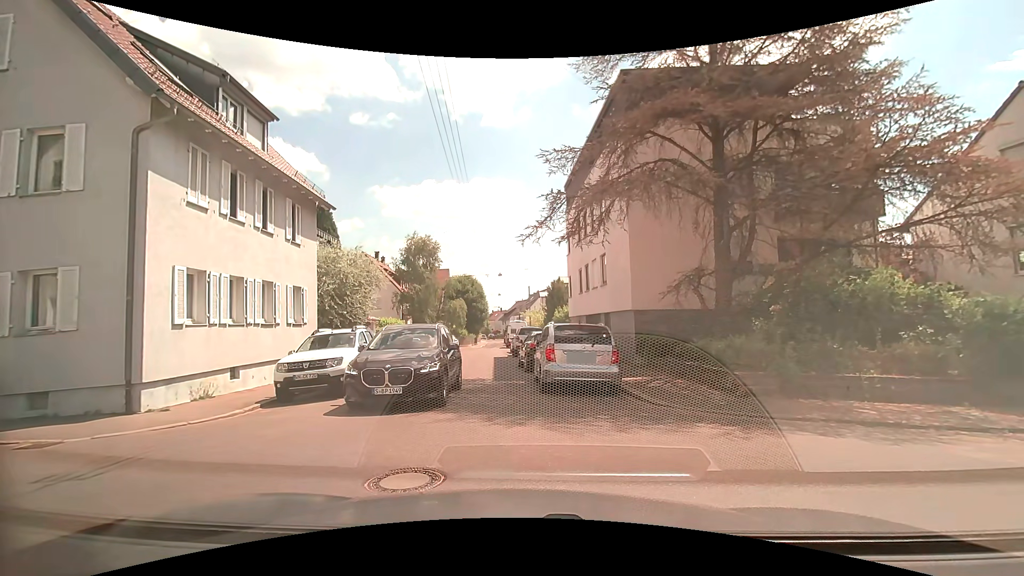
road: residential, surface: asphalt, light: Day
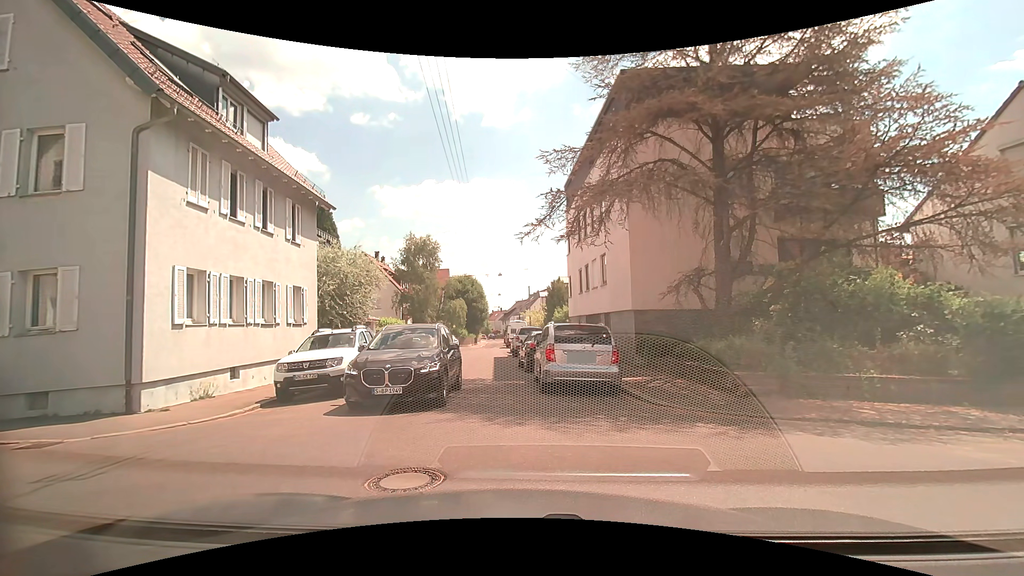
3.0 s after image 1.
(0.0, 0.0) m; 0°
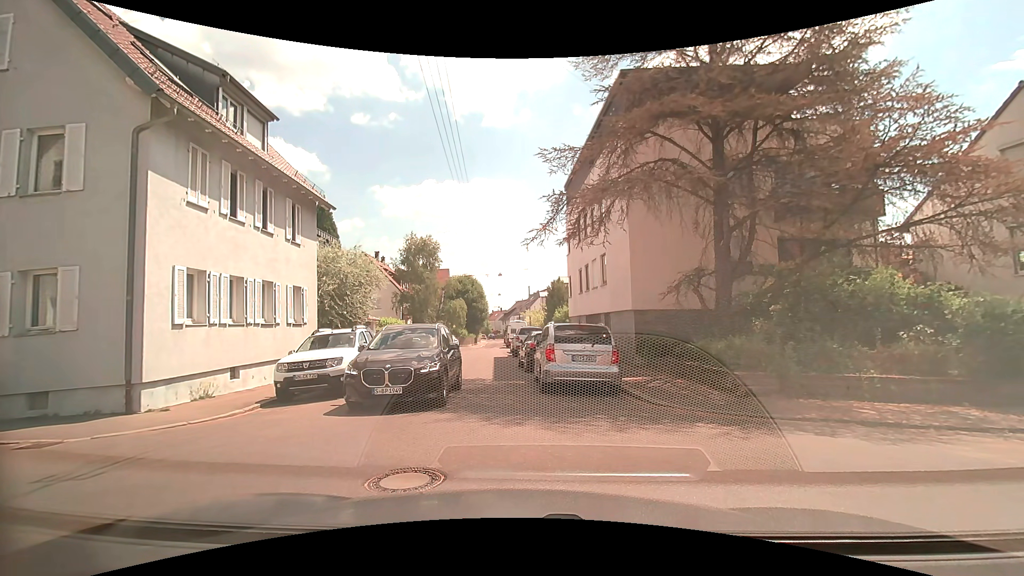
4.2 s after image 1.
(0.0, 0.0) m; 0°
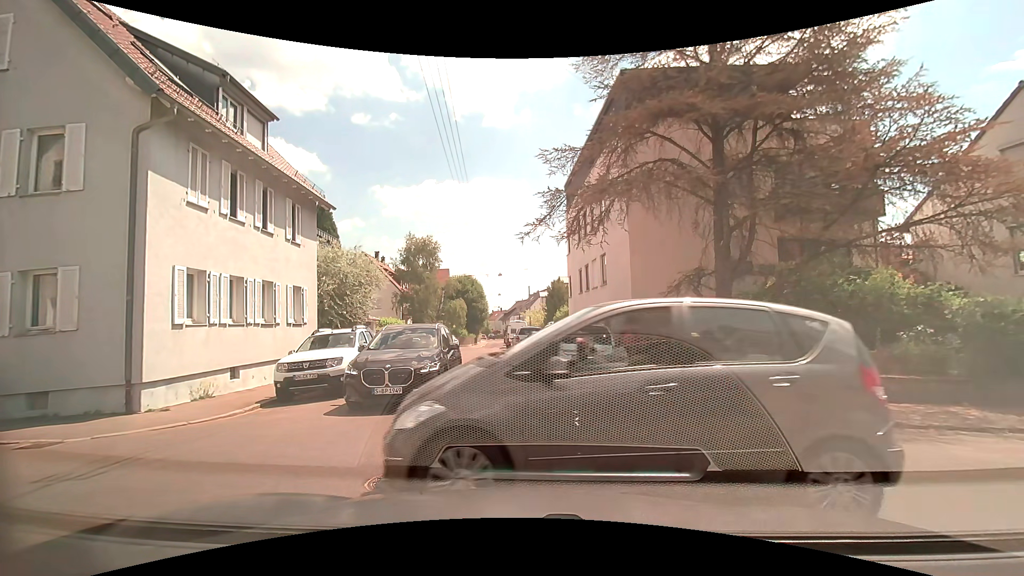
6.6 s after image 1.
(0.0, 0.0) m; 0°
